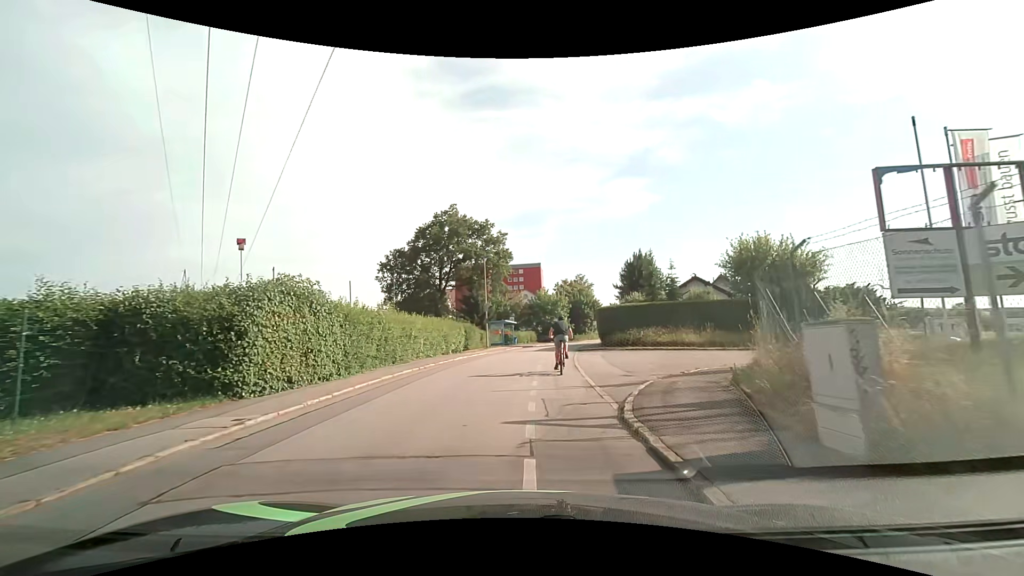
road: residential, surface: asphalt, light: Day
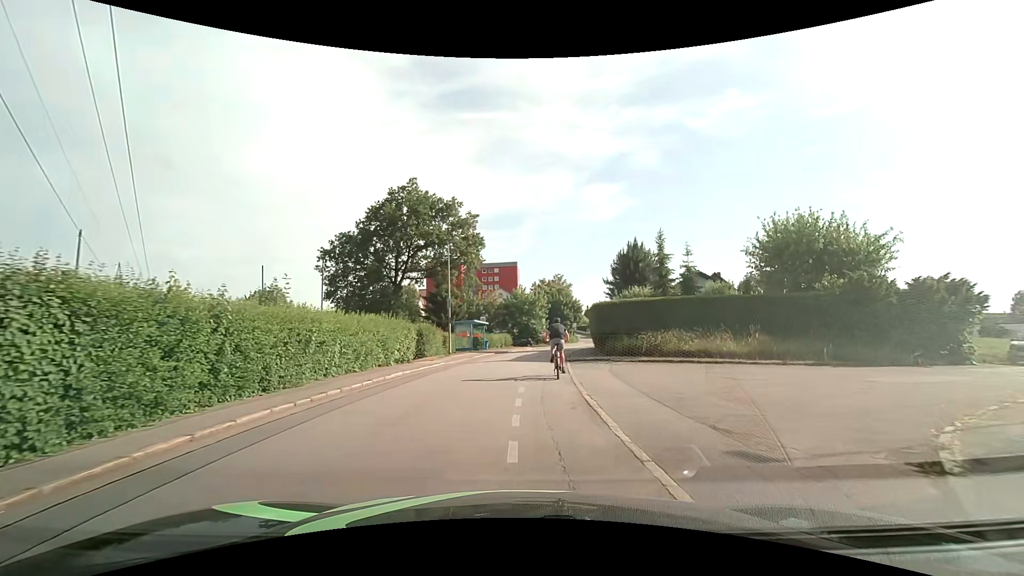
(+0.2, +8.9) m; +3°
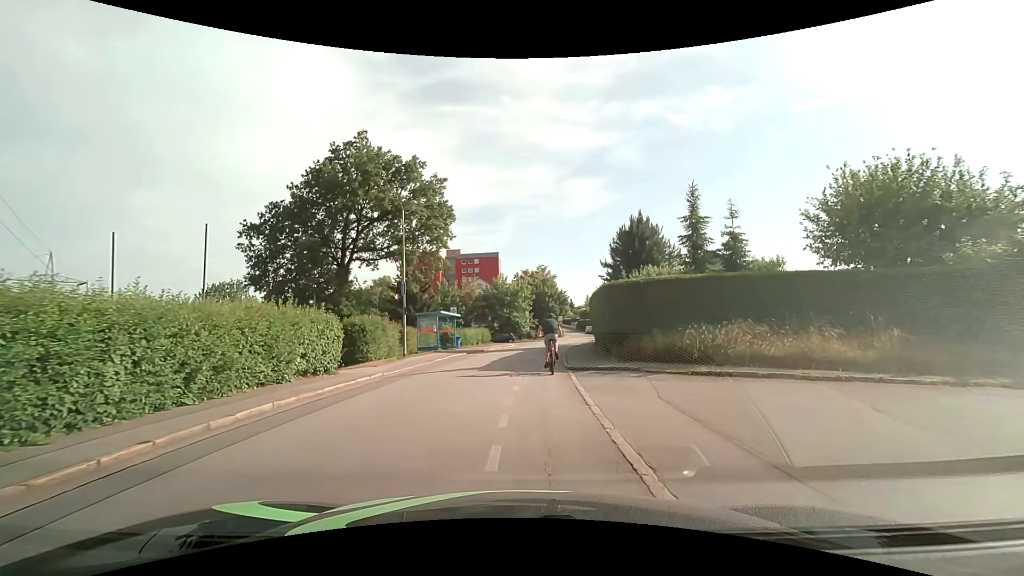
(+0.1, +8.4) m; +1°
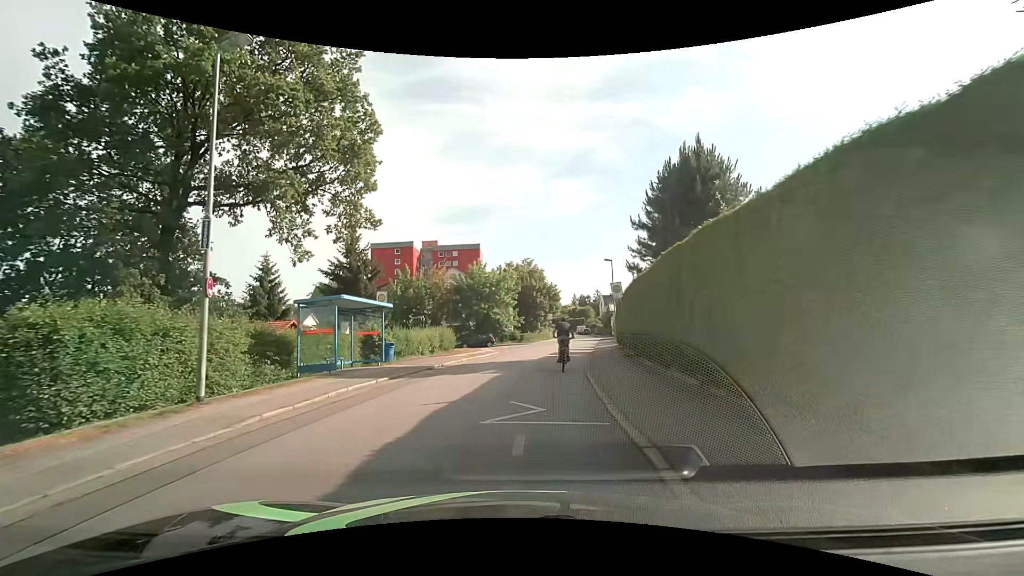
(+0.3, +15.2) m; +2°
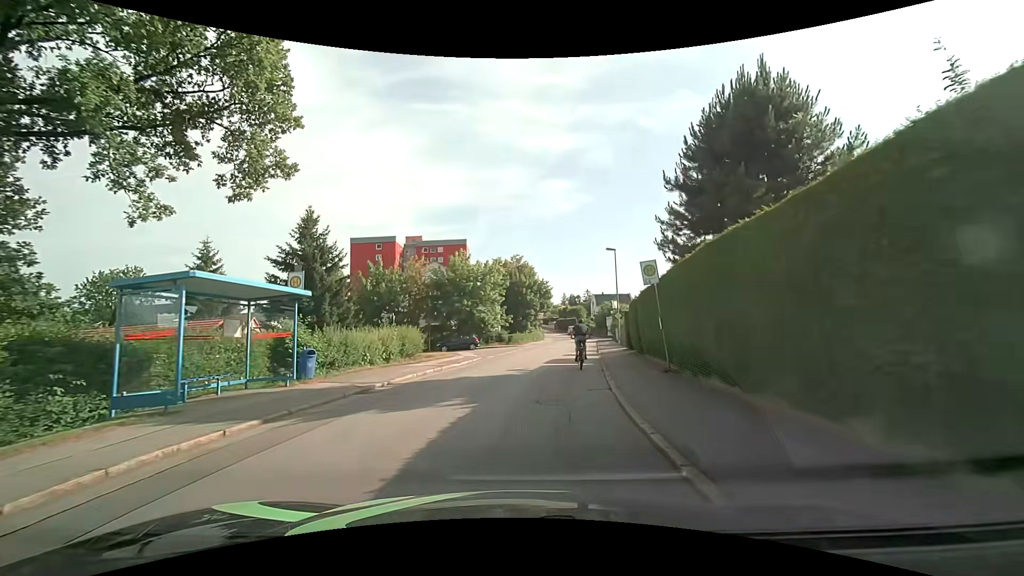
(+0.1, +6.9) m; +1°
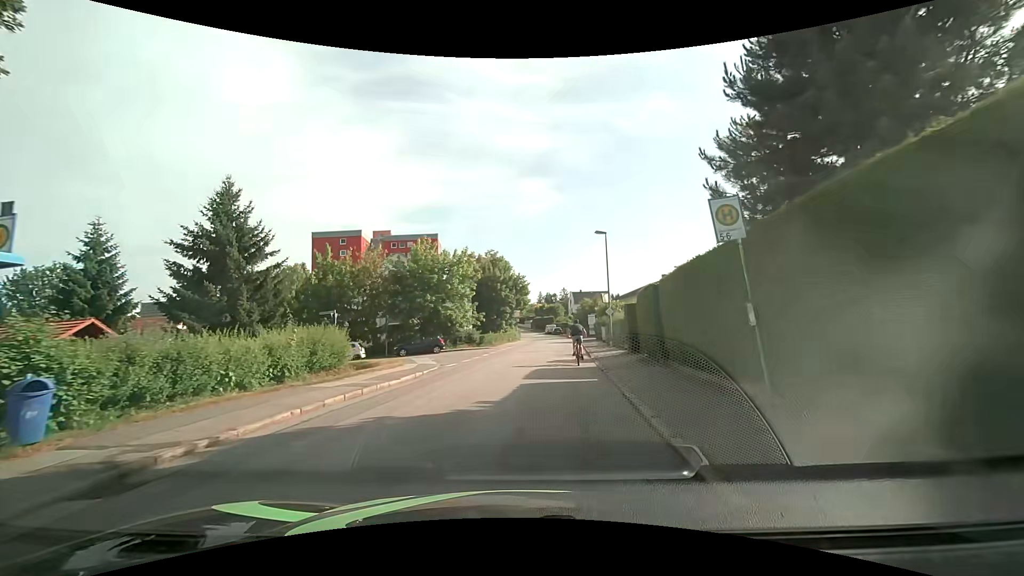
(+0.2, +7.0) m; +2°
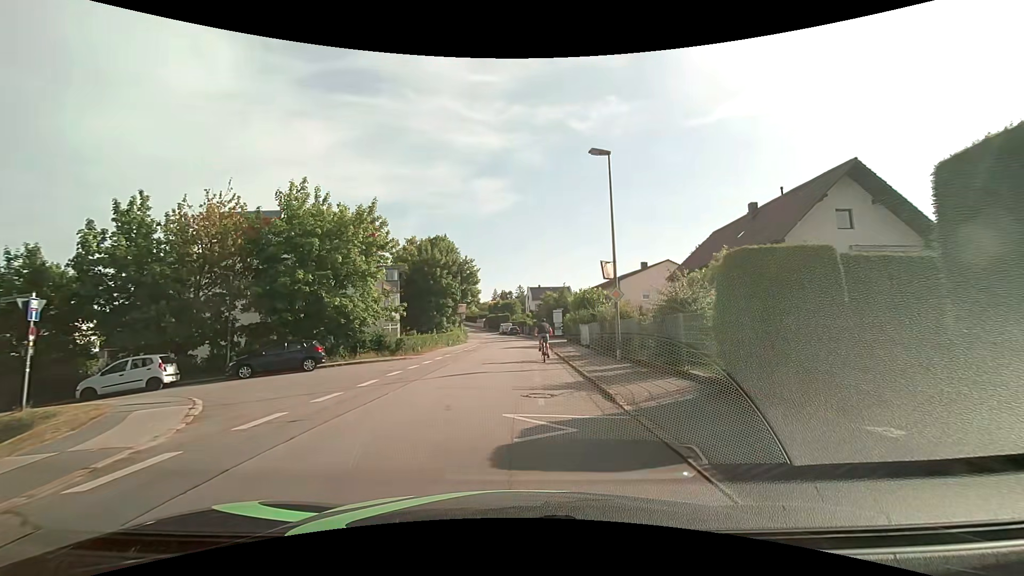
(+1.0, +16.3) m; +6°
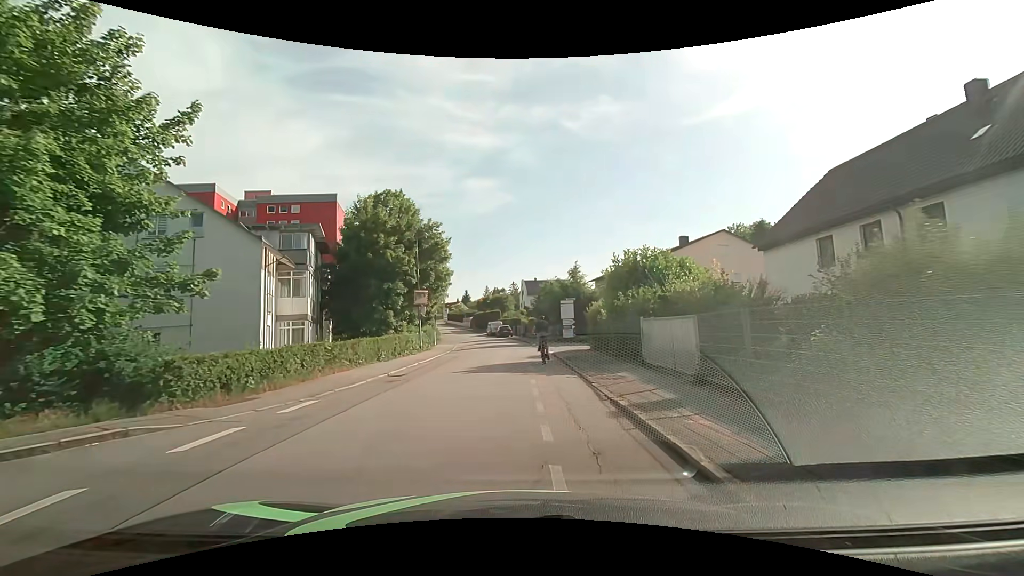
(+0.4, +19.1) m; +1°
(0, +10) (0, +20) (0, +30) (-1, +40) (-2, +50) (-4, +60) (-6, +69) (-7, +79) (-9, +89) (-11, +99) m
